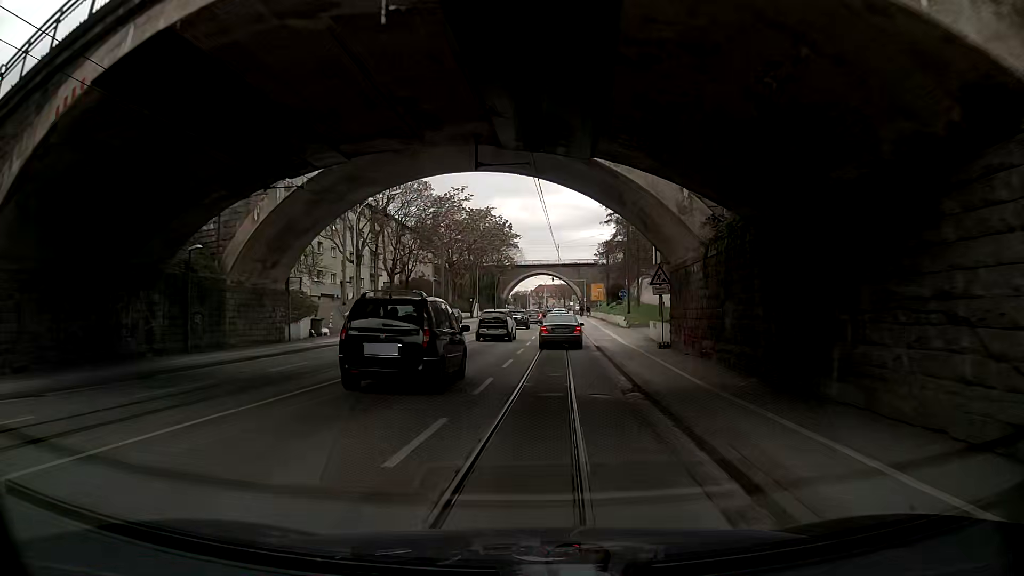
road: primary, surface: asphalt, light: Day
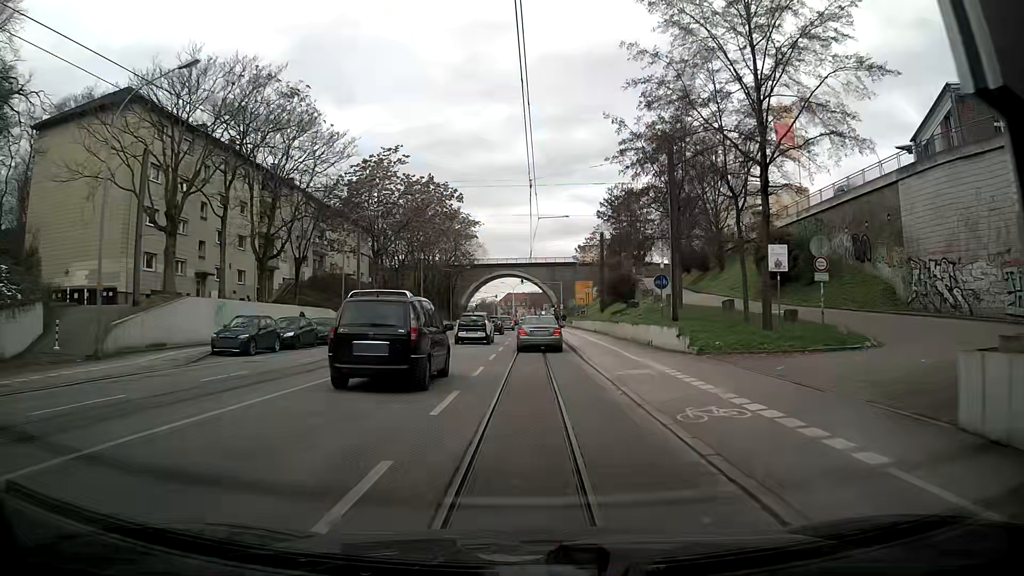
(+0.4, +26.9) m; +3°
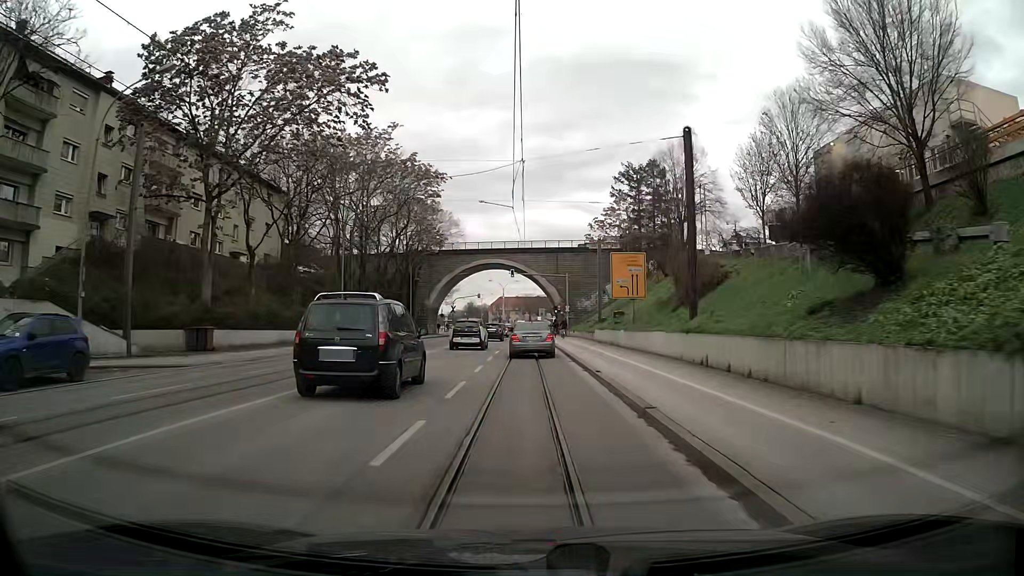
(+0.1, +33.4) m; 0°
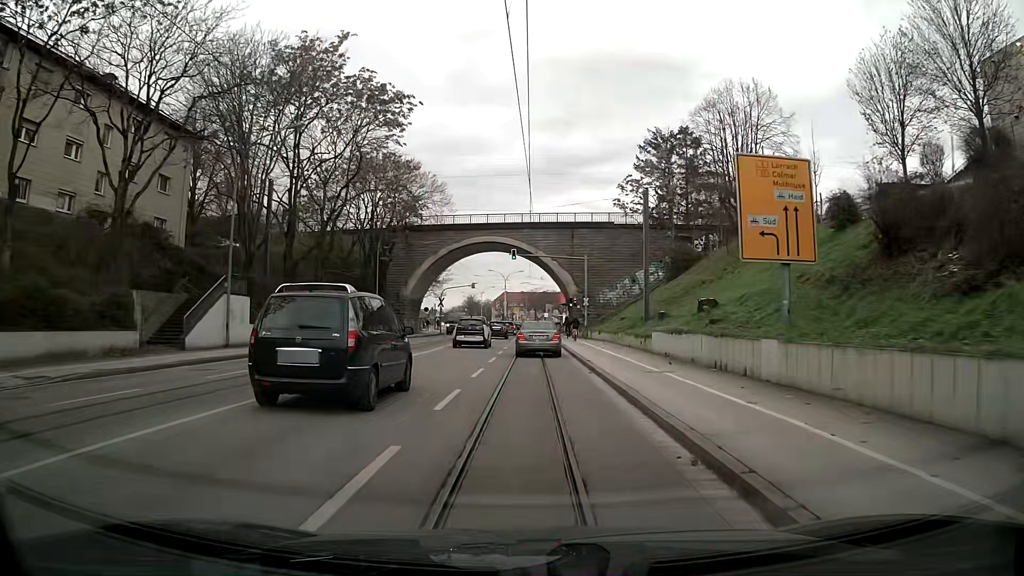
(-0.1, +20.3) m; 0°
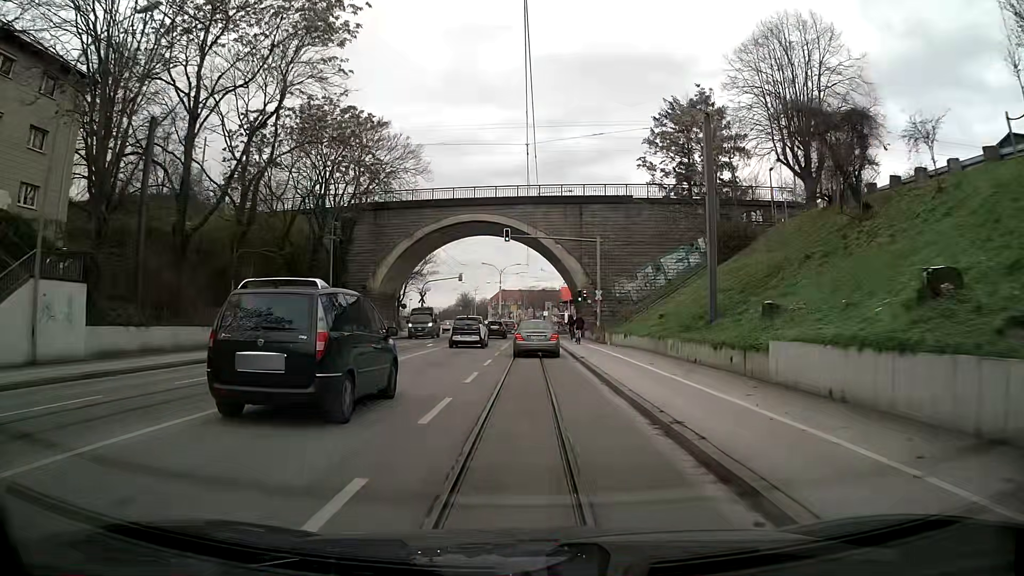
(0.0, +13.5) m; +1°
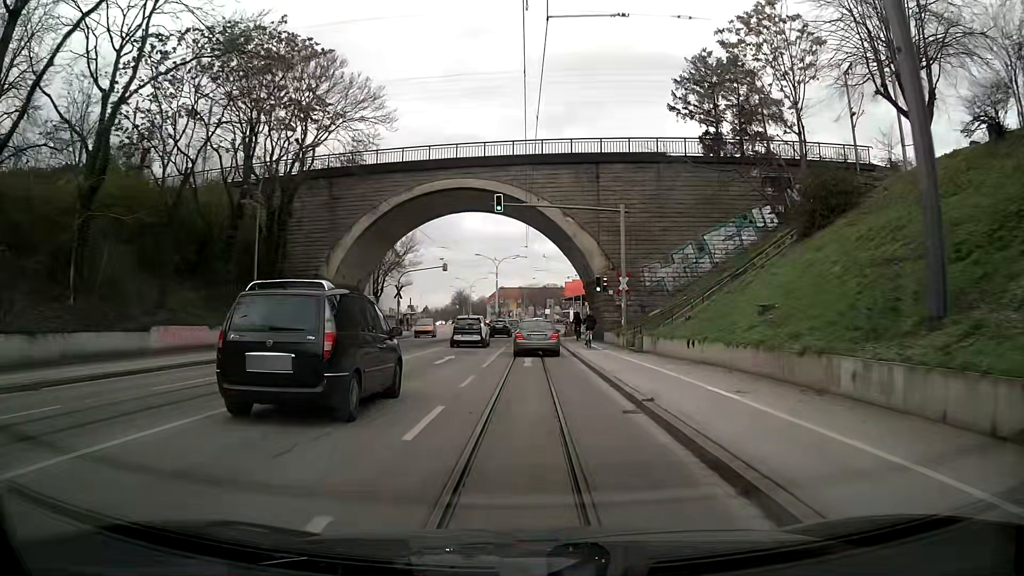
(-0.2, +13.2) m; -1°
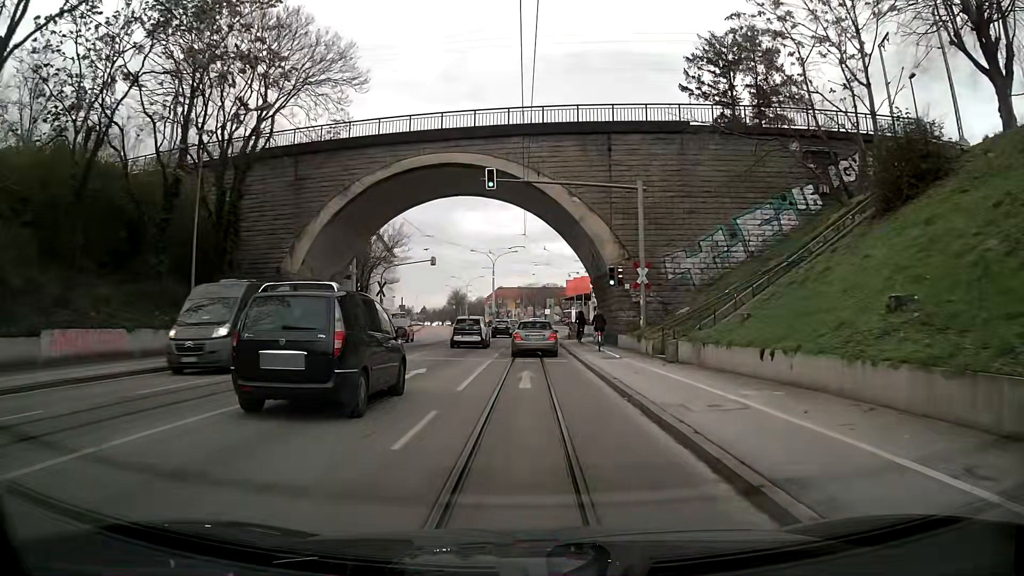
(0.0, +6.6) m; 0°
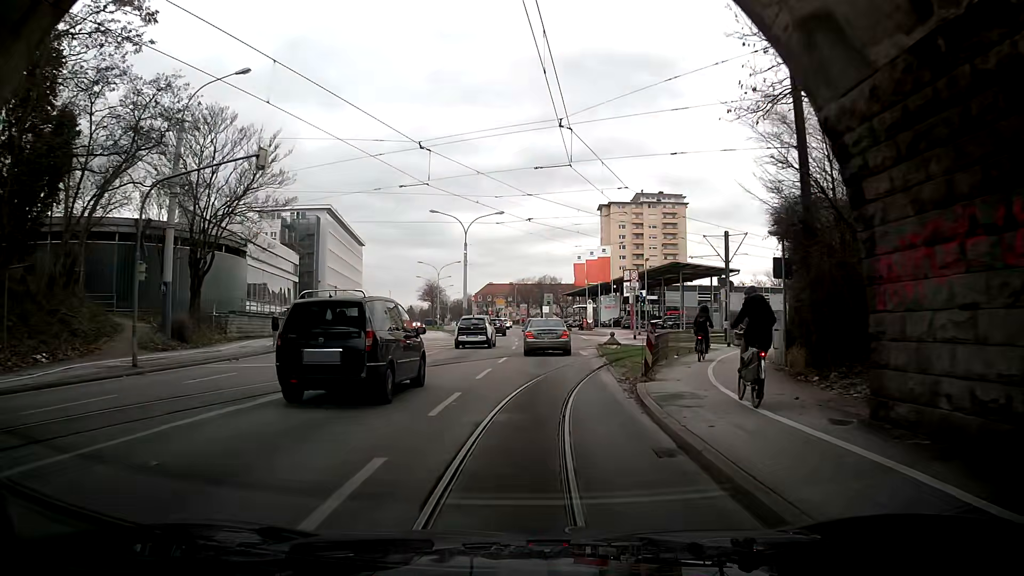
(+0.3, +33.7) m; +1°
(0, +10) (0, +20) (0, +30) (0, +40) (0, +50) (-1, +60) (-2, +70) (-3, +80) (-4, +90) (-5, +100) m
